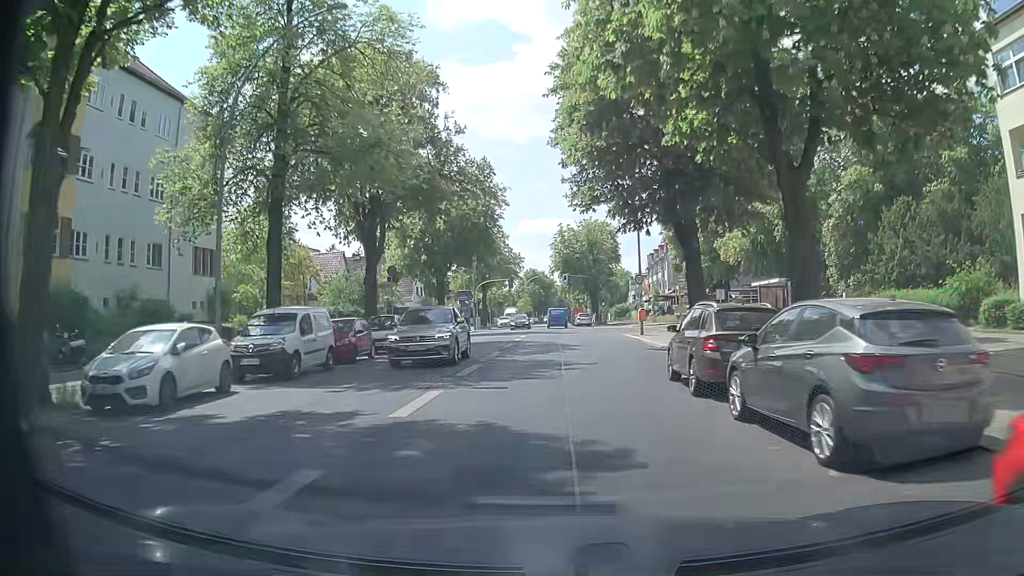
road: secondary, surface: asphalt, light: Day
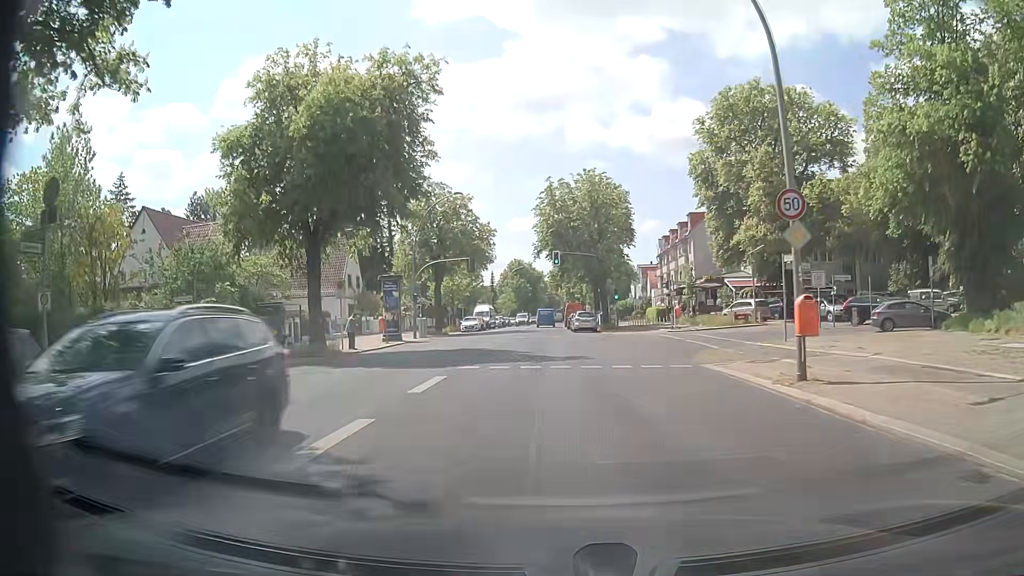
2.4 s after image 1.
(0.0, +27.1) m; +2°
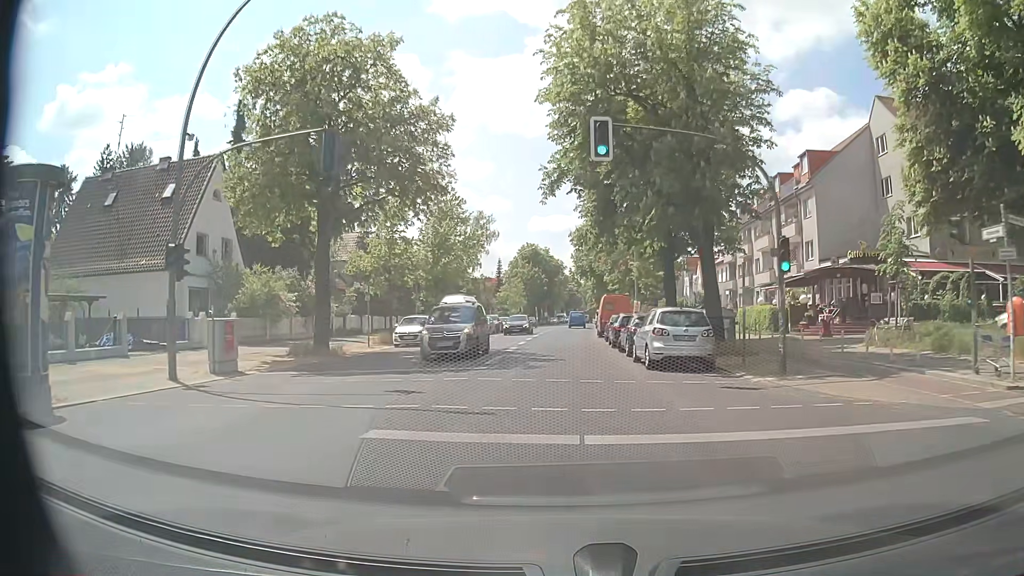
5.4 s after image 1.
(-1.1, +33.0) m; -3°
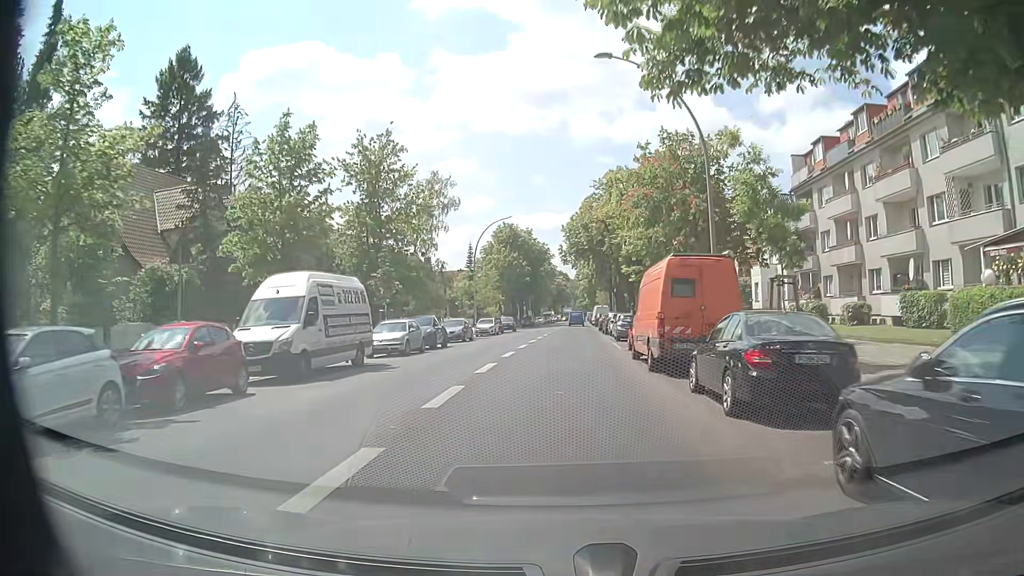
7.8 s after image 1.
(0.0, +26.4) m; +1°
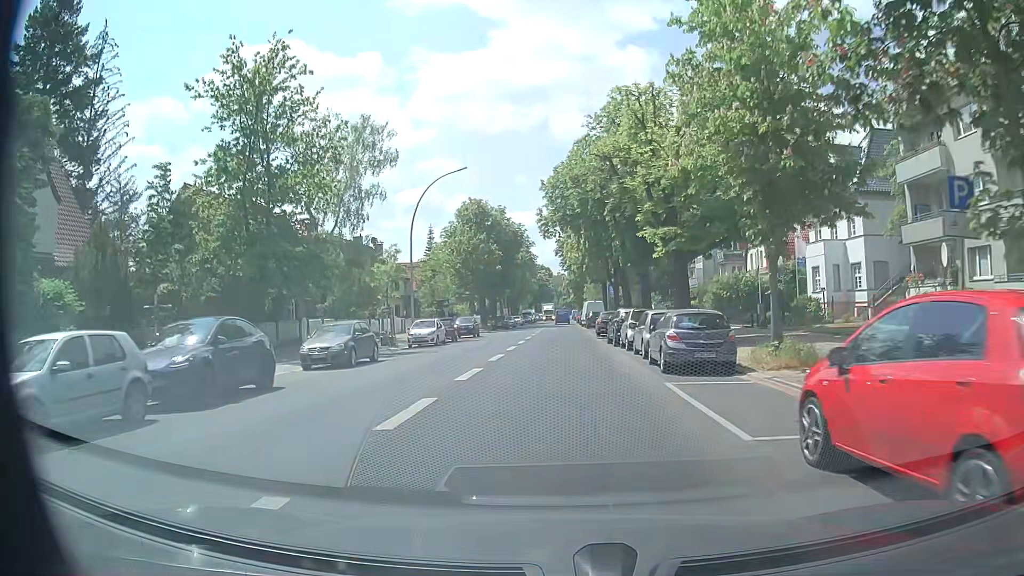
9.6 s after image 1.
(+0.2, +20.0) m; +1°
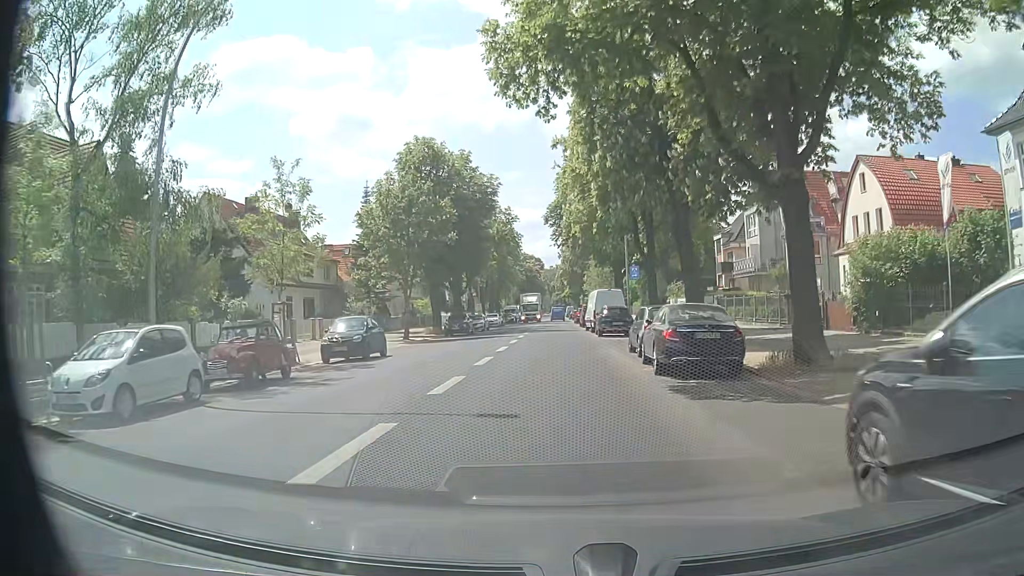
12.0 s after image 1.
(+0.2, +26.7) m; +1°
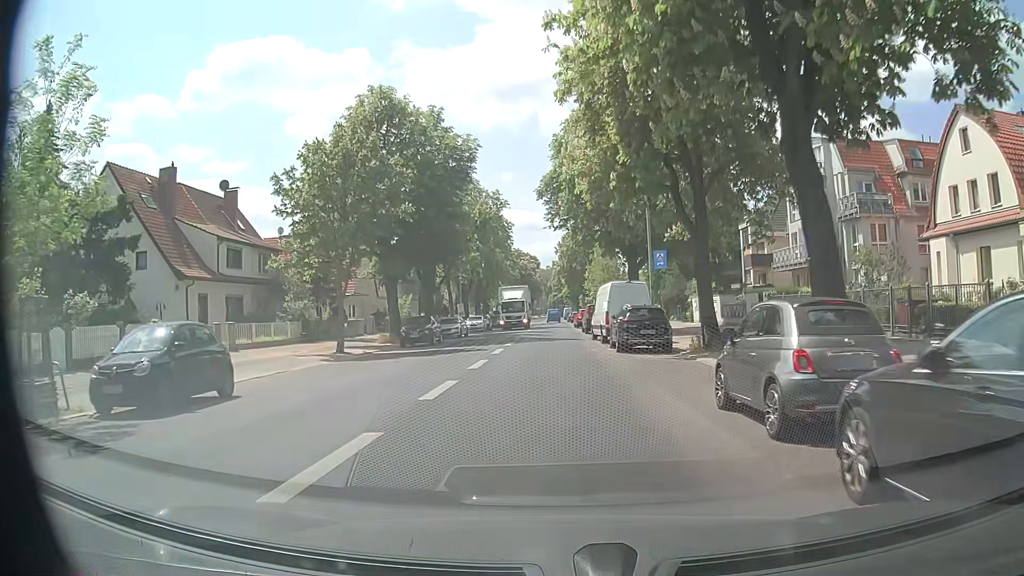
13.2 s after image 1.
(-0.1, +12.5) m; -1°
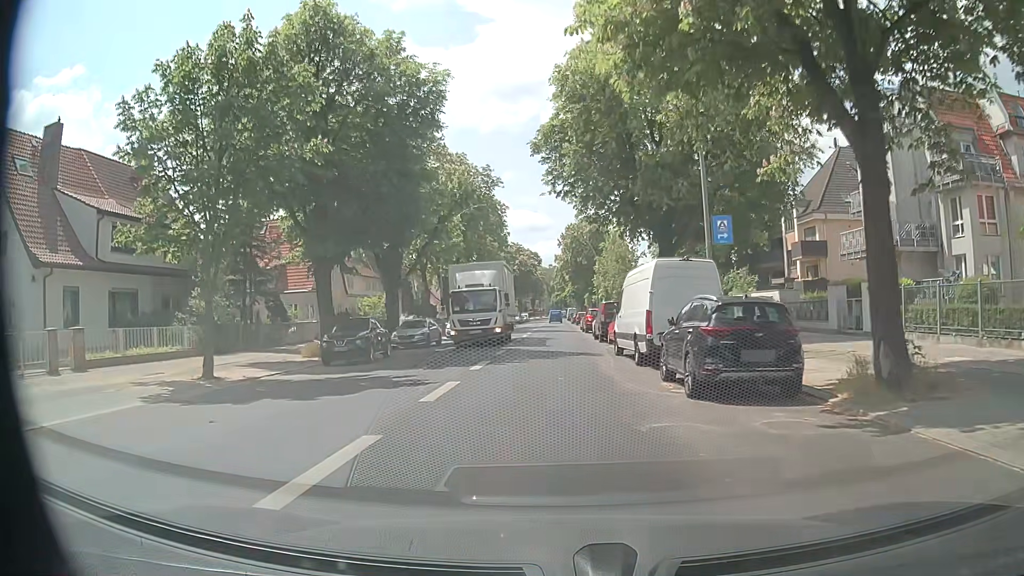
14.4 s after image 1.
(+0.1, +12.2) m; +1°
(0, +10) (0, +20) (0, +30) (-1, +40) (-1, +50) (-1, +60) (0, +70) (0, +80) (0, +90) (0, +100) m
